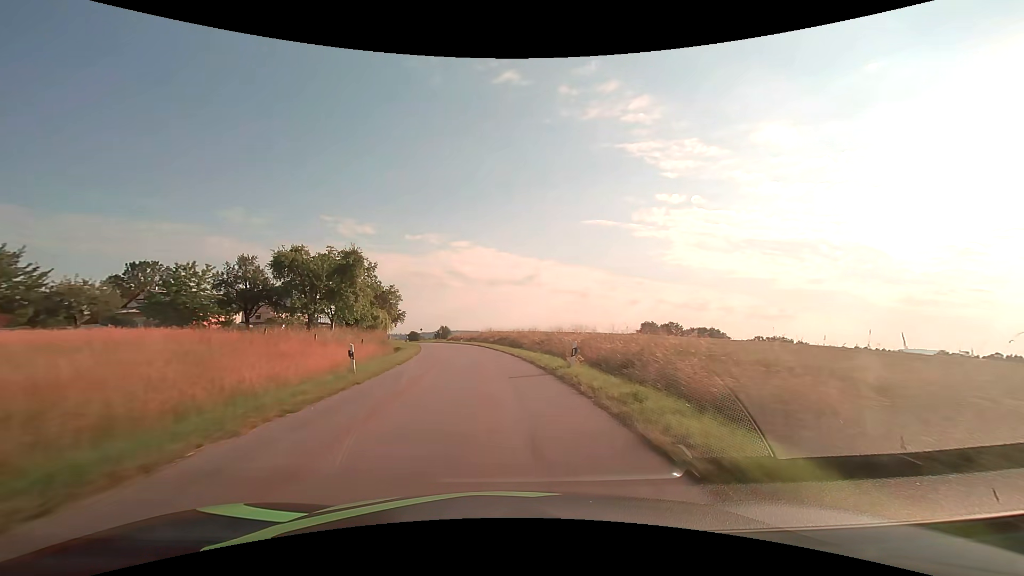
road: tertiary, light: Day
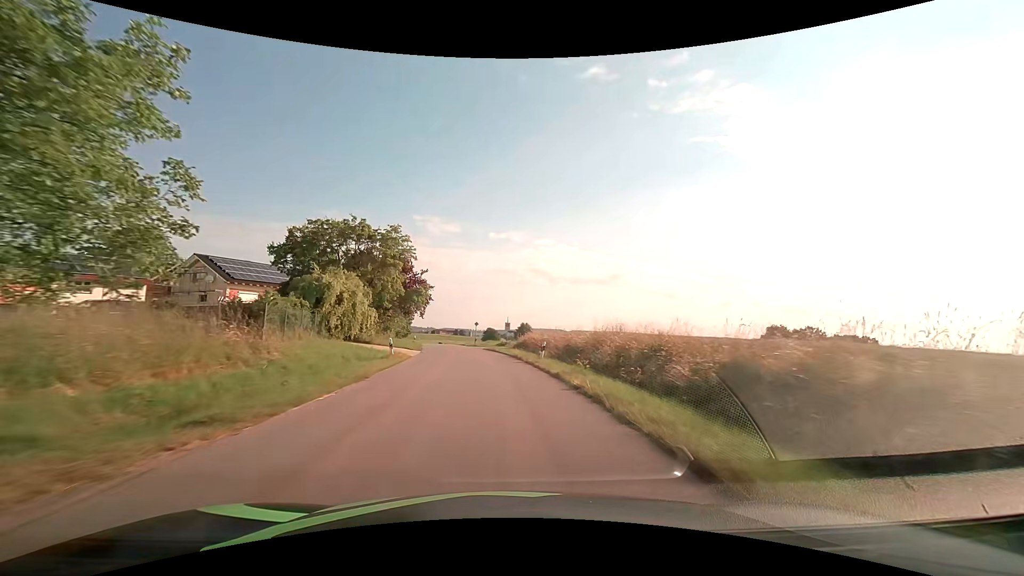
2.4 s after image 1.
(-3.6, +43.0) m; -9°
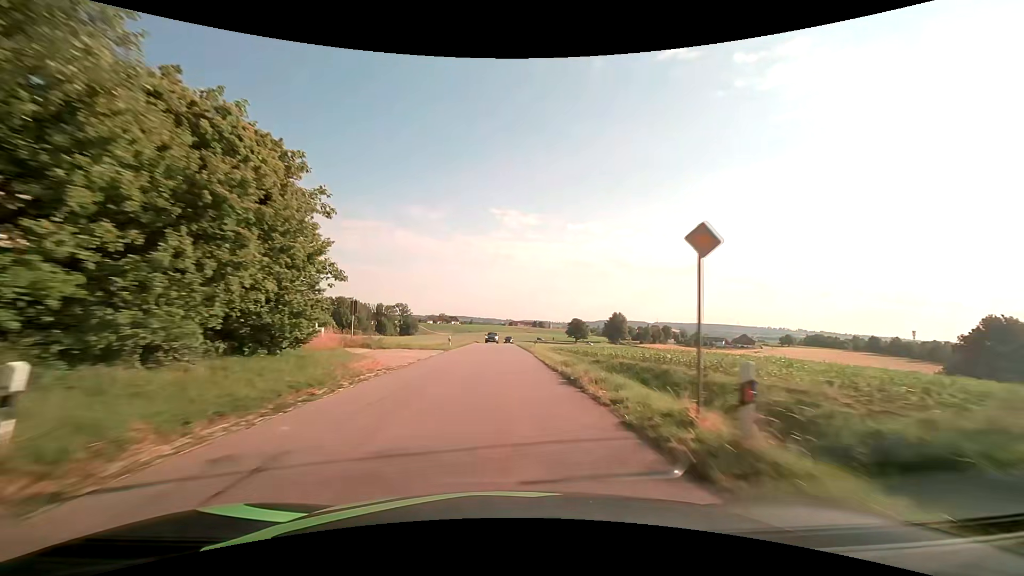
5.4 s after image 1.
(-5.2, +54.1) m; -9°
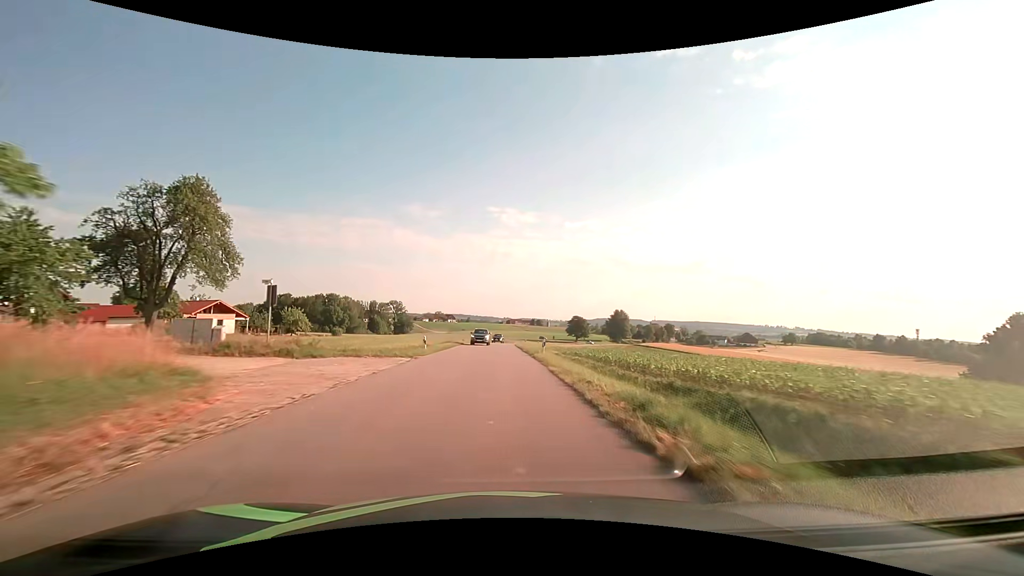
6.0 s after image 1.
(0.0, +10.9) m; 0°
